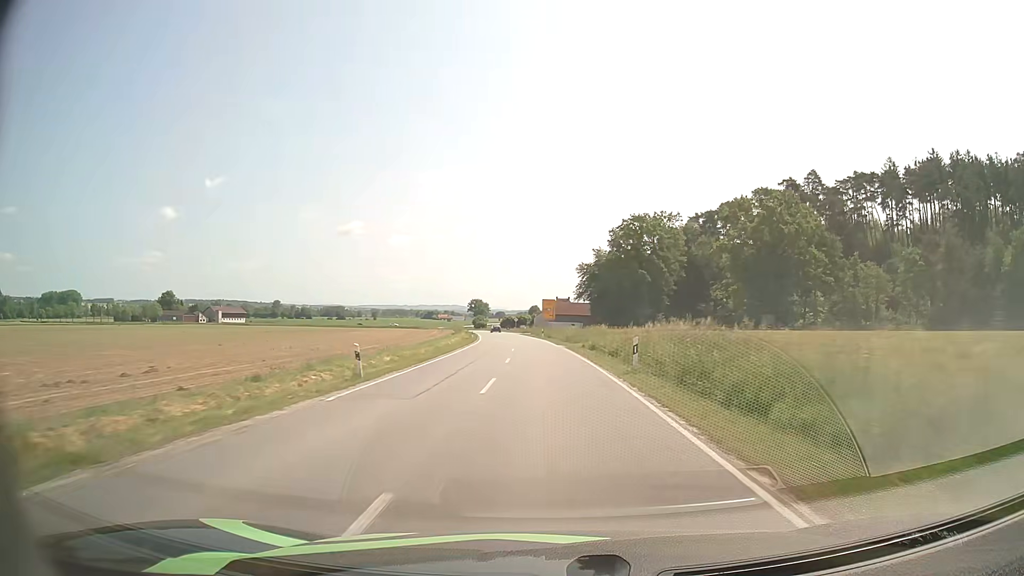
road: secondary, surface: asphalt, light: Day
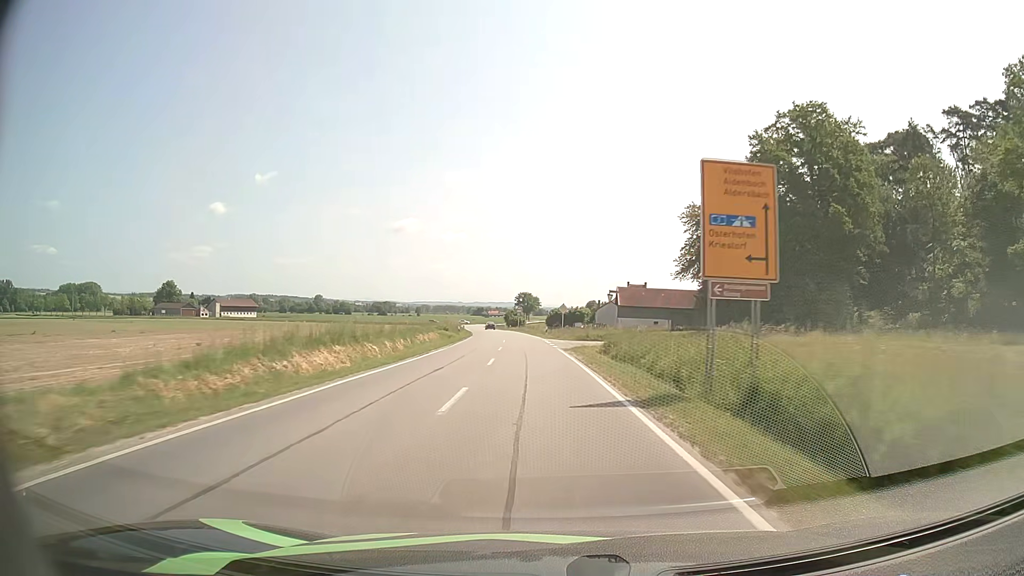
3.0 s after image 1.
(-2.4, +70.3) m; -4°
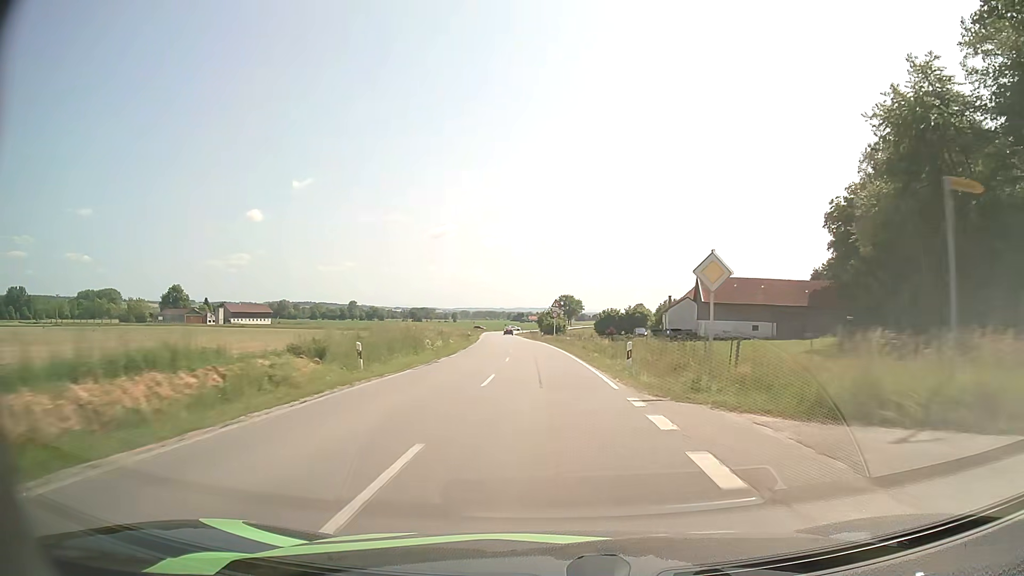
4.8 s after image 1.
(-1.2, +40.5) m; -4°
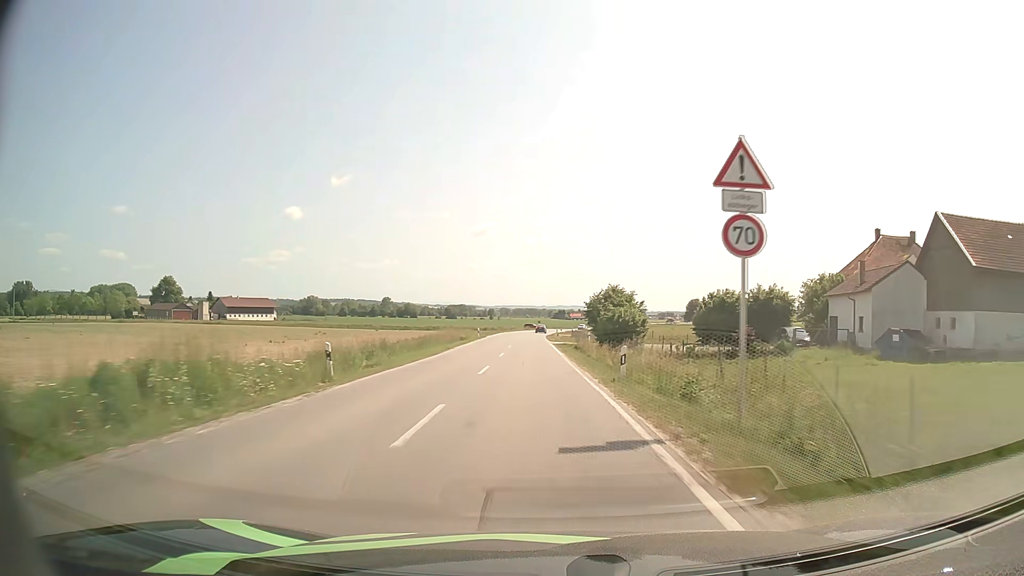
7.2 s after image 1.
(-1.4, +53.2) m; -3°
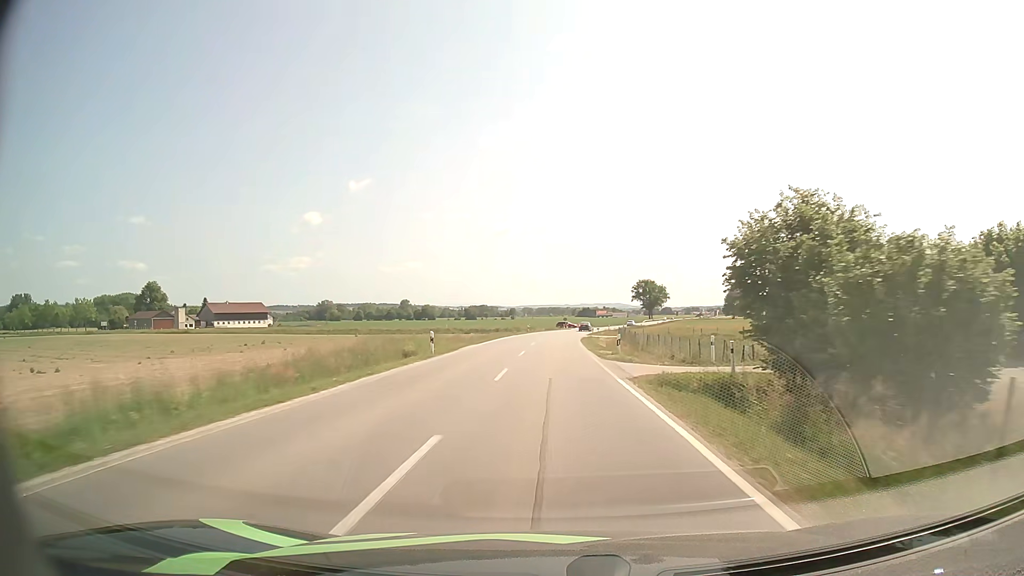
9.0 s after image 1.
(-1.0, +37.6) m; -2°
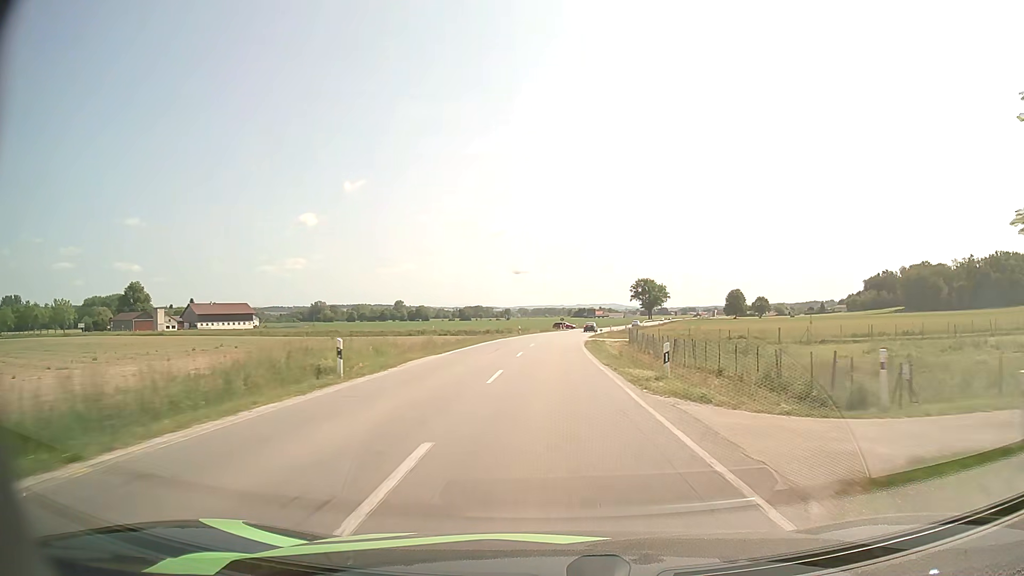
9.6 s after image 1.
(0.0, +12.1) m; 0°
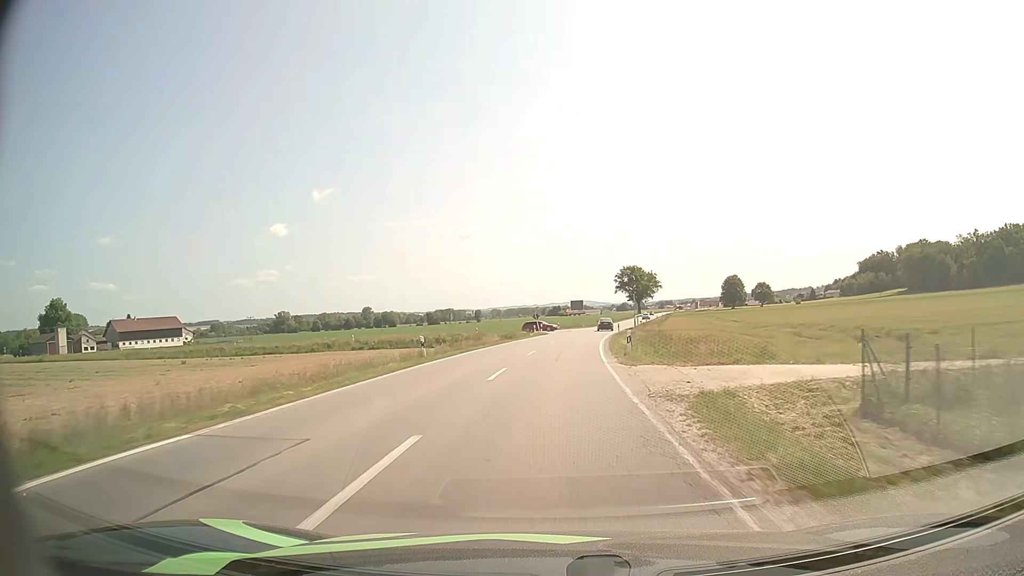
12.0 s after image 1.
(+0.8, +44.2) m; +2°
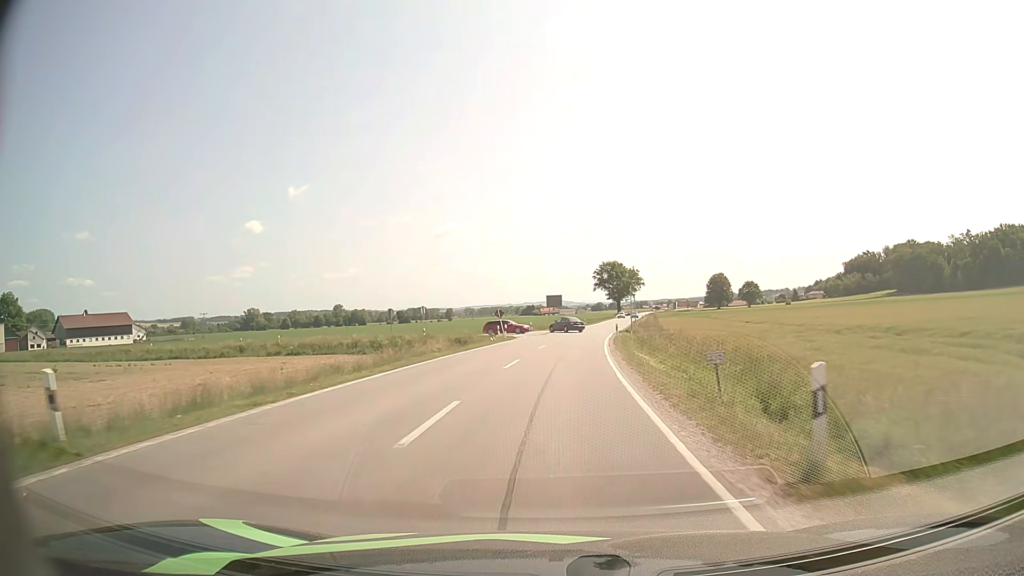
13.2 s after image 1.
(+0.3, +19.7) m; +2°
